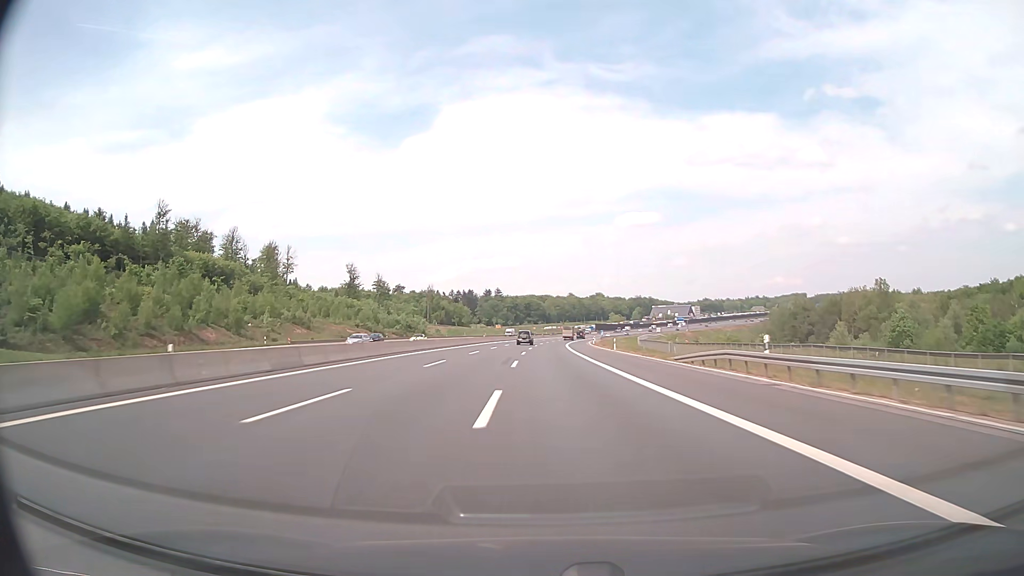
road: motorway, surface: asphalt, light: Day
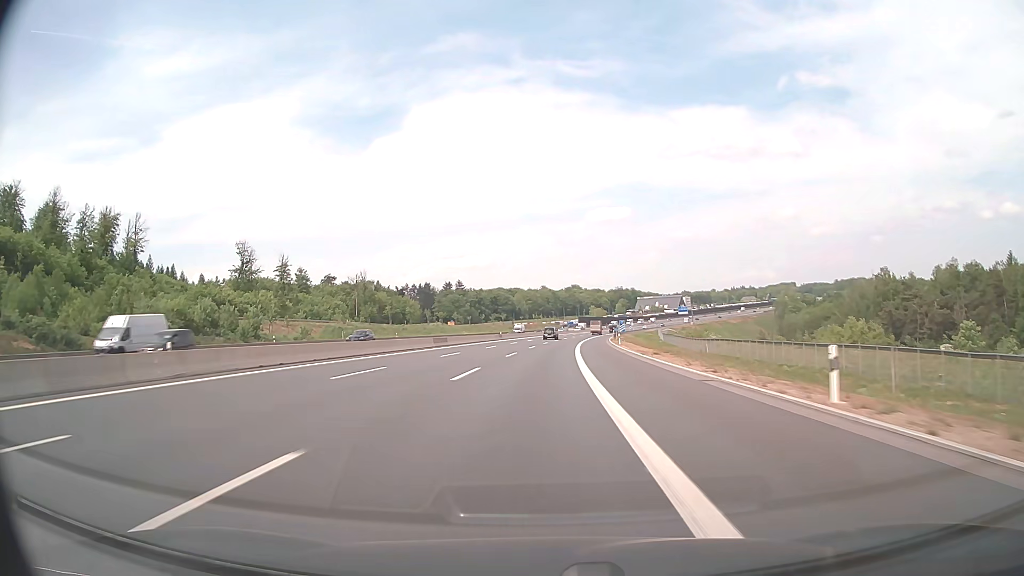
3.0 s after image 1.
(+2.4, +97.7) m; +2°
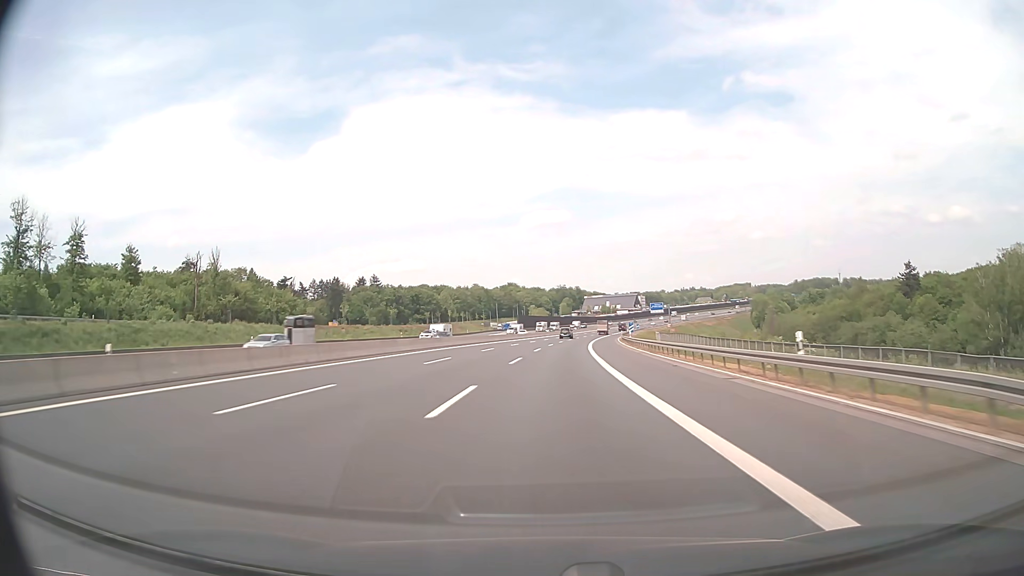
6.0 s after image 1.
(+3.8, +97.5) m; +5°
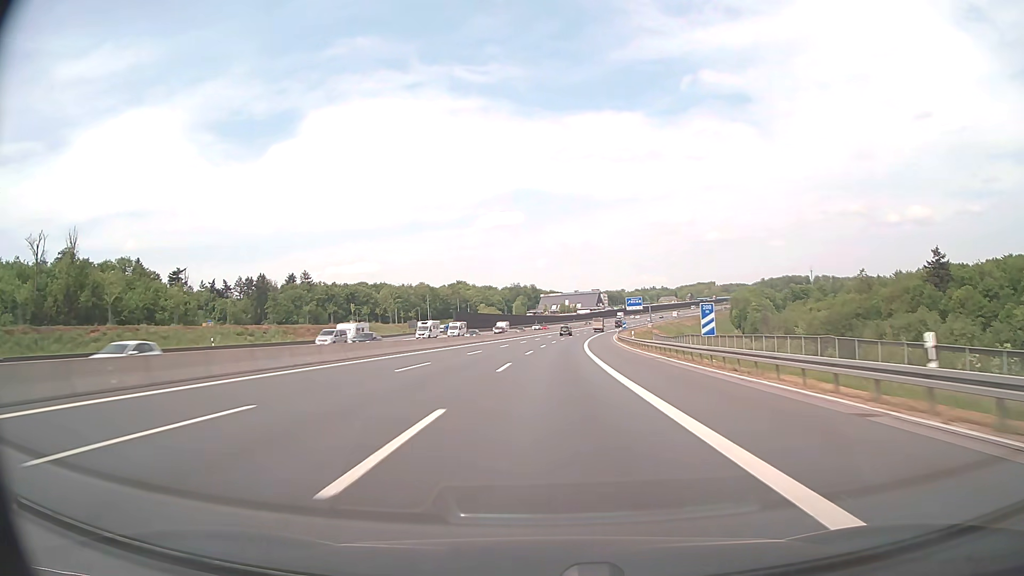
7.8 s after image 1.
(+1.9, +58.4) m; +4°
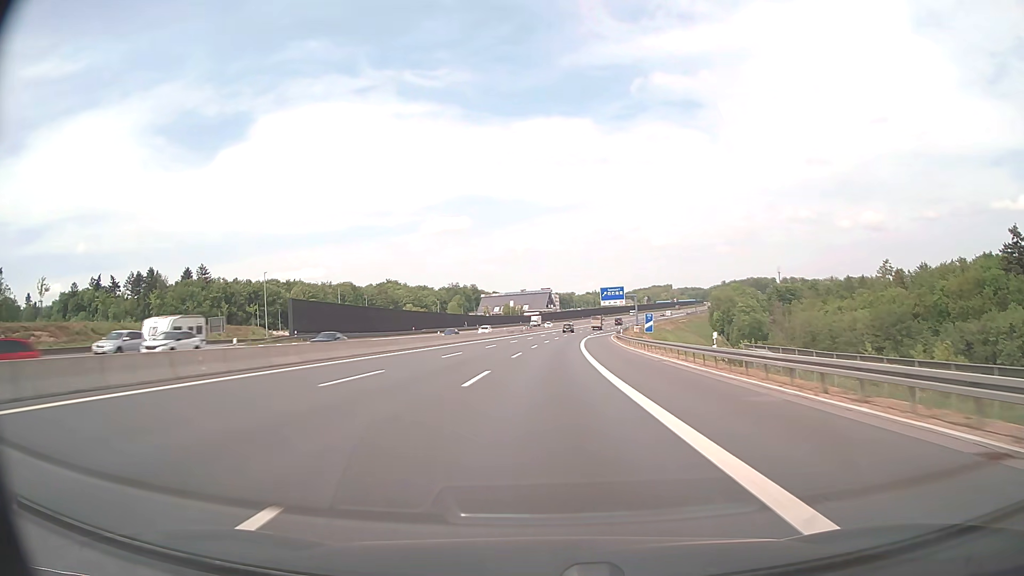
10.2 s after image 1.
(+3.2, +78.0) m; +5°
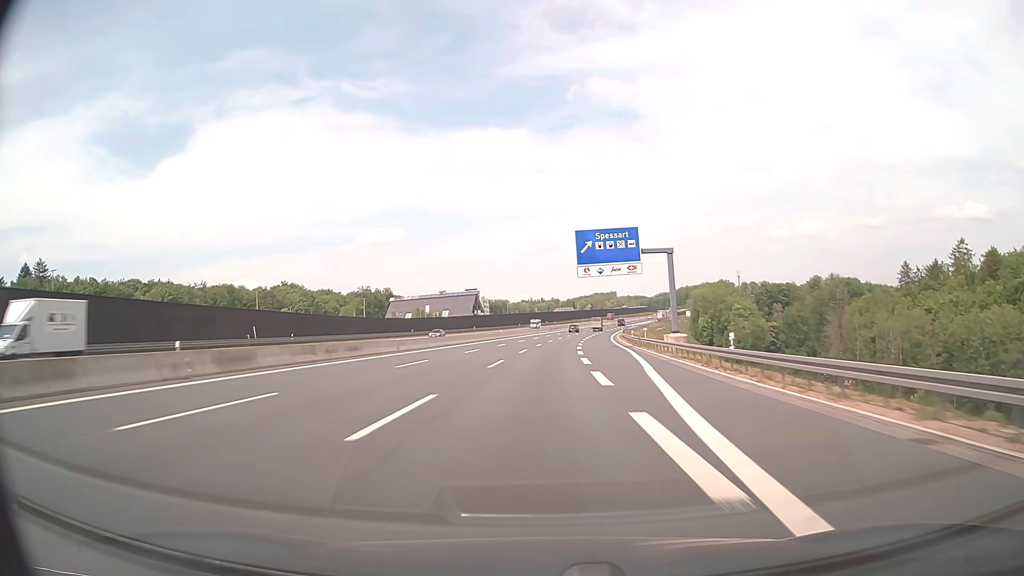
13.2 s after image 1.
(+4.9, +97.2) m; +6°
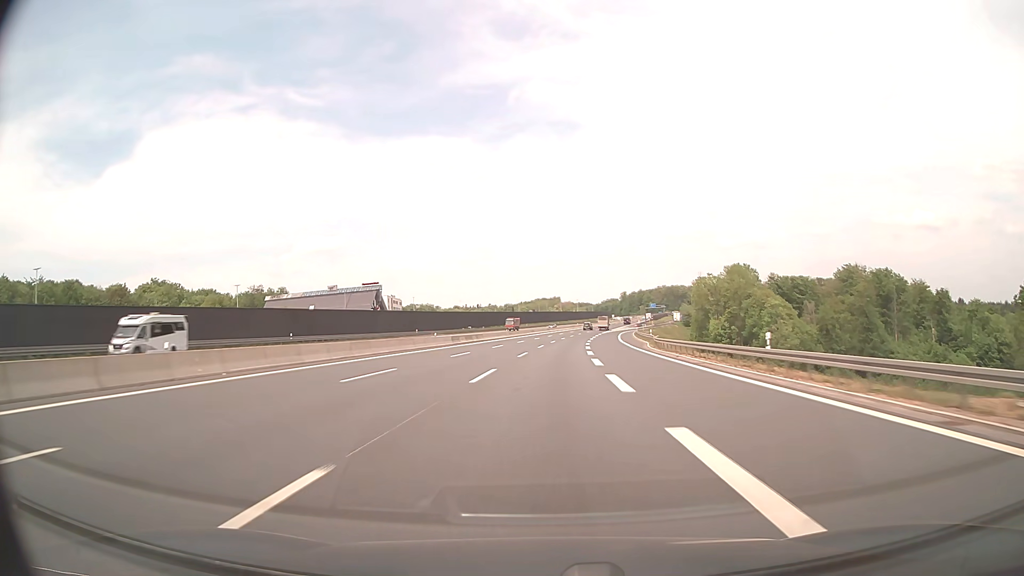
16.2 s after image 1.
(+4.4, +97.0) m; +5°
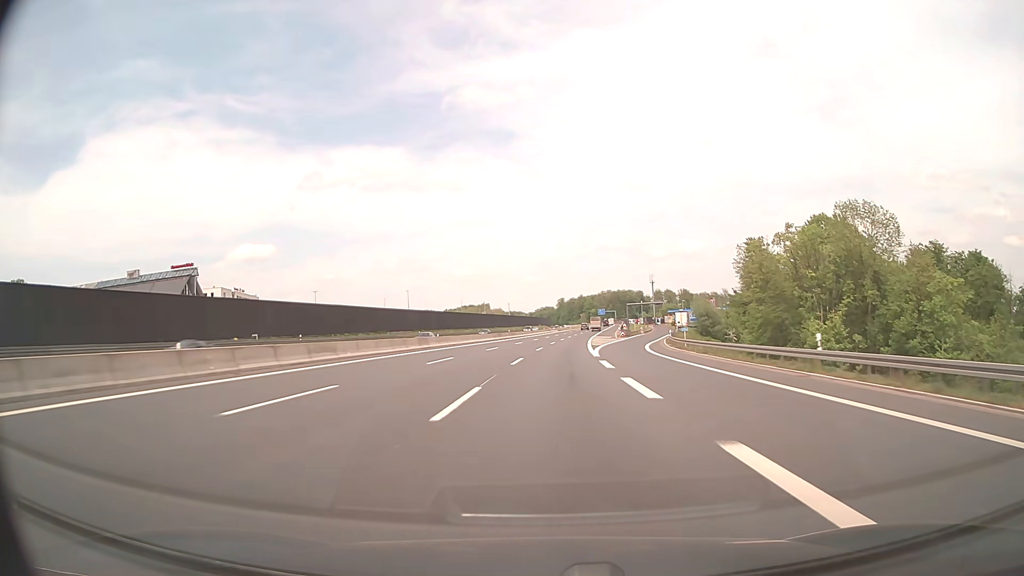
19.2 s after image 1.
(+5.0, +96.8) m; +6°
(0, +10) (0, +20) (+1, +30) (+1, +40) (+1, +50) (+2, +60) (+3, +70) (+3, +80) (+4, +90) (+5, +100) m
